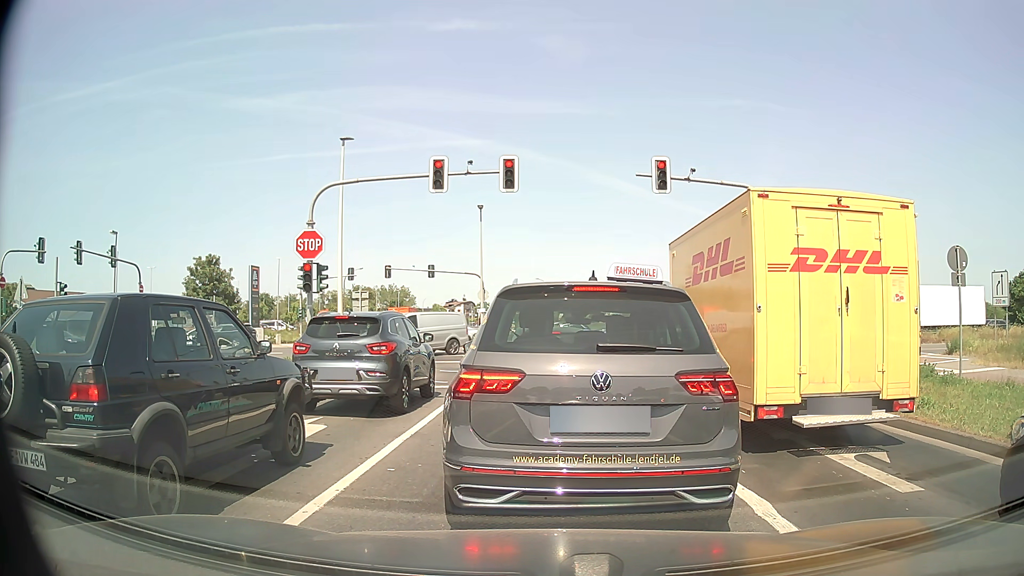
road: tertiary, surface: asphalt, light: Day
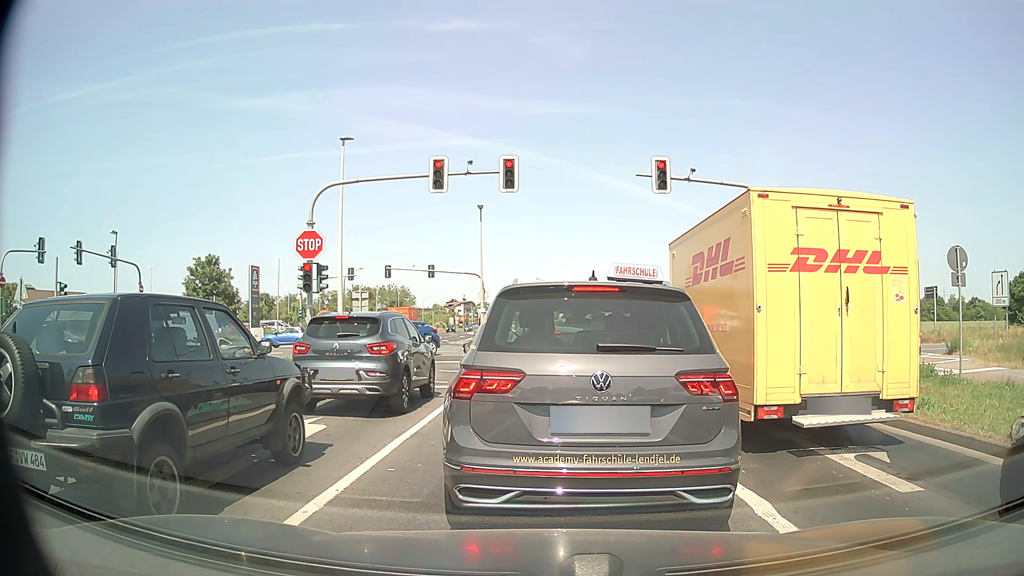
(0.0, 0.0) m; 0°
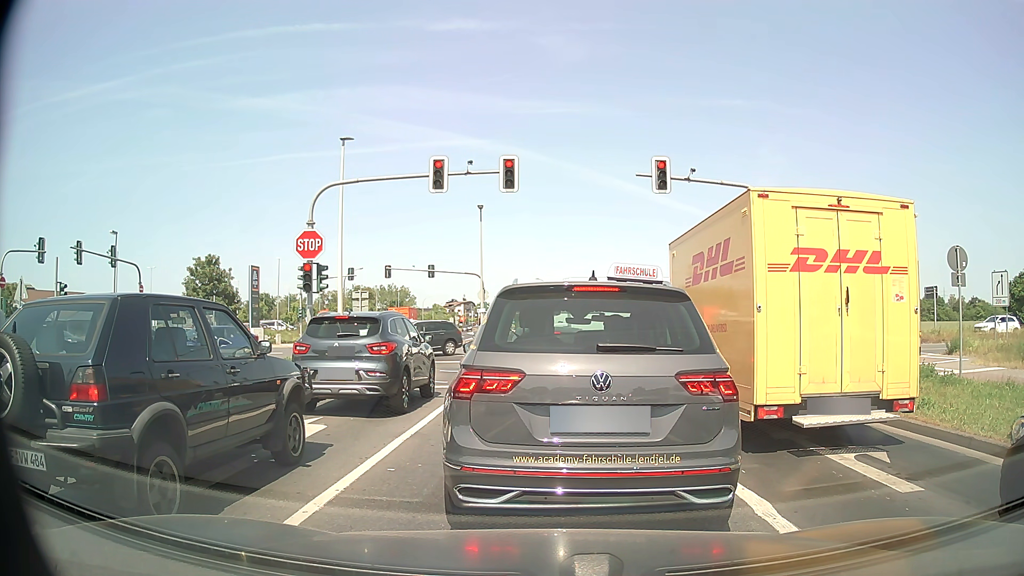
(0.0, 0.0) m; 0°
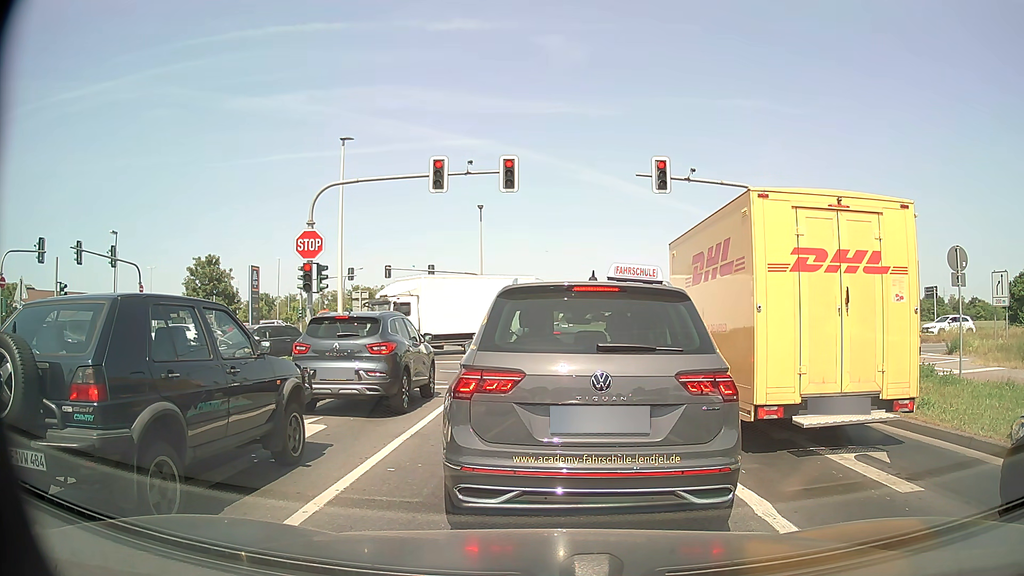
(0.0, 0.0) m; 0°
